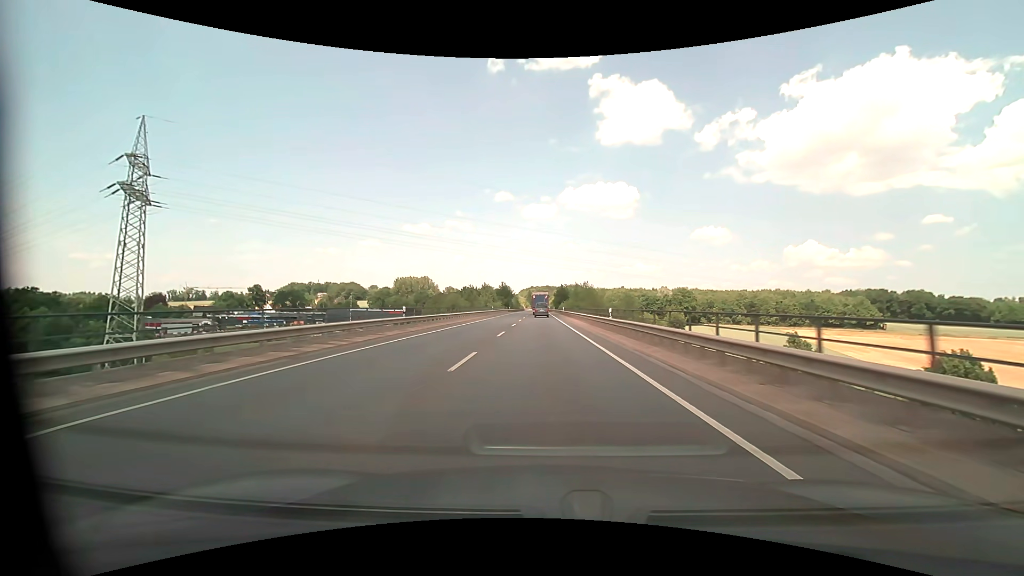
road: primary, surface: asphalt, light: Day
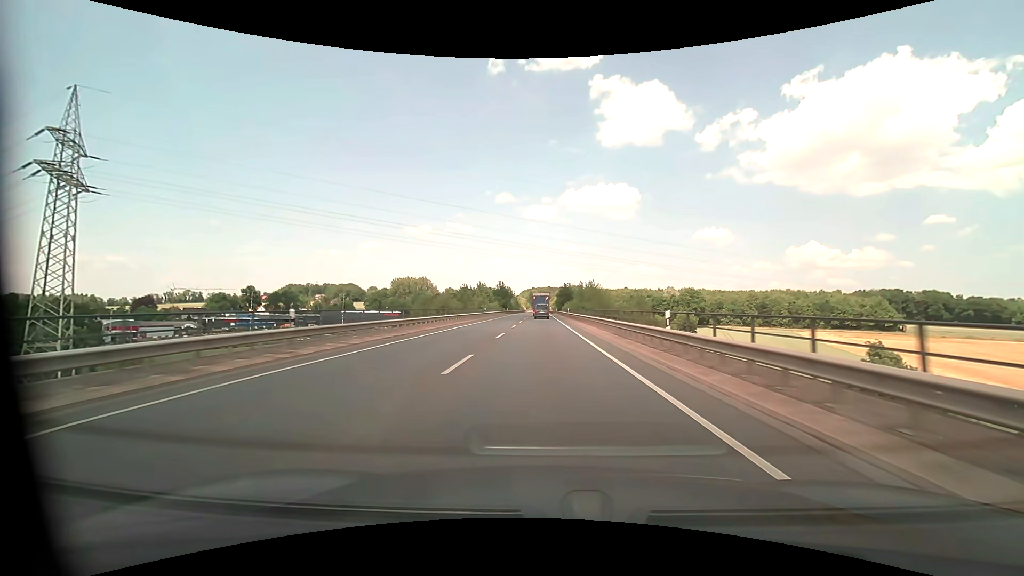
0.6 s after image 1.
(0.0, +12.2) m; 0°
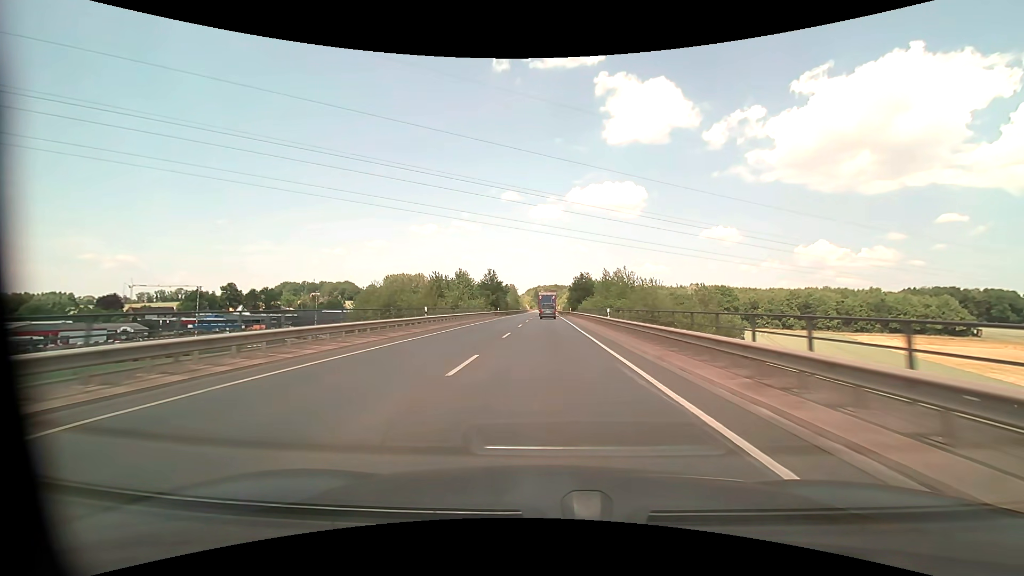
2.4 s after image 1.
(-0.2, +36.4) m; -1°
(0, +10) (0, +20) (0, +30) (0, +40) (0, +50) (0, +60) (0, +70) (0, +80) (0, +90) (0, +100) m
